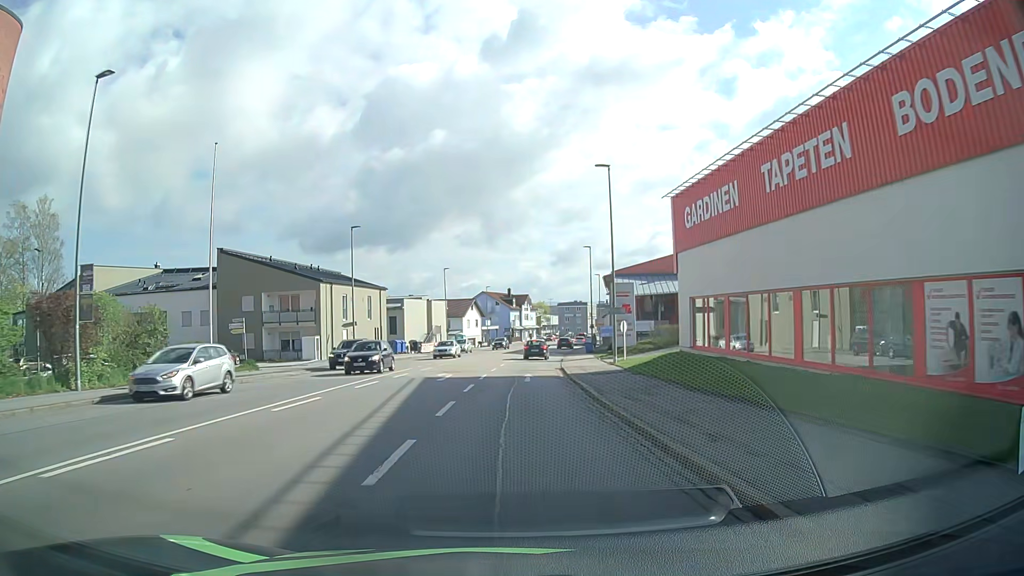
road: tertiary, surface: asphalt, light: Day
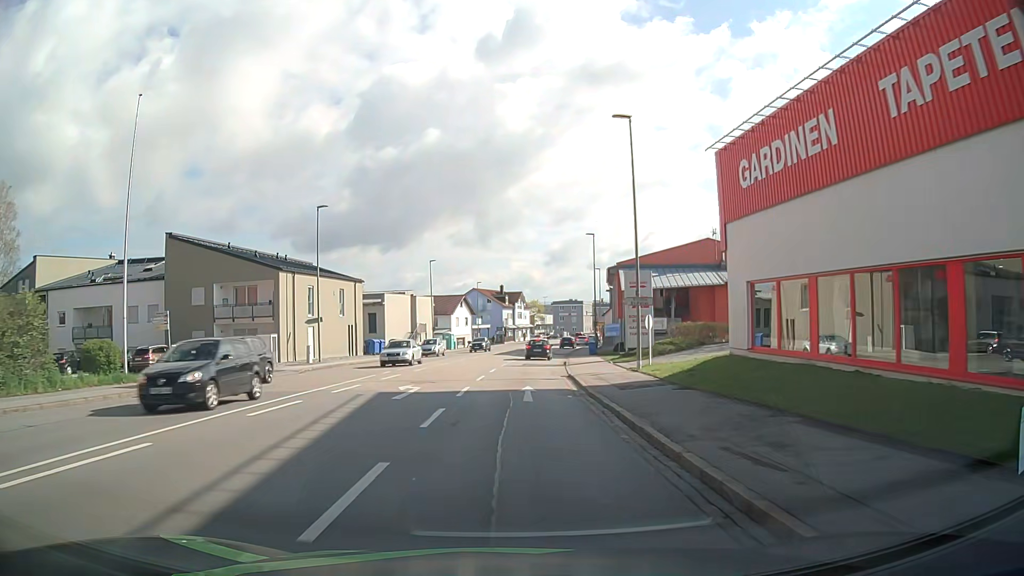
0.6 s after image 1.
(0.0, +7.9) m; 0°
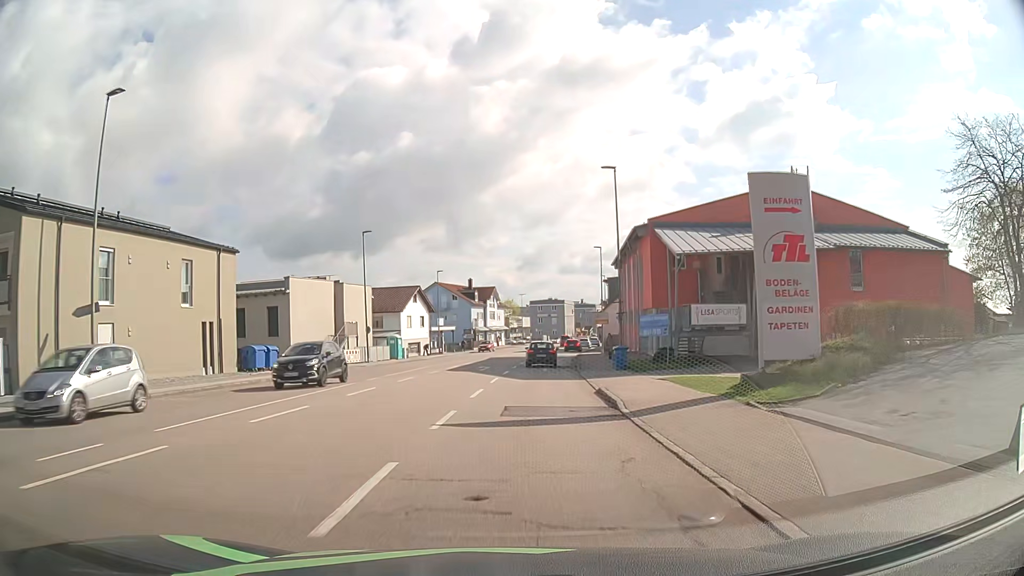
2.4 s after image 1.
(+0.4, +23.8) m; +2°
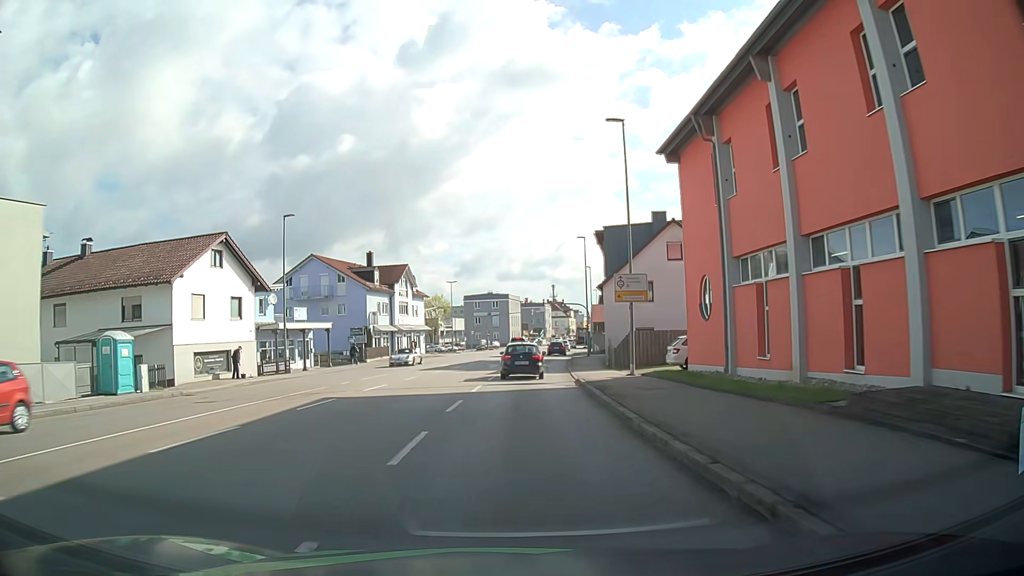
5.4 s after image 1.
(+2.1, +39.2) m; +6°
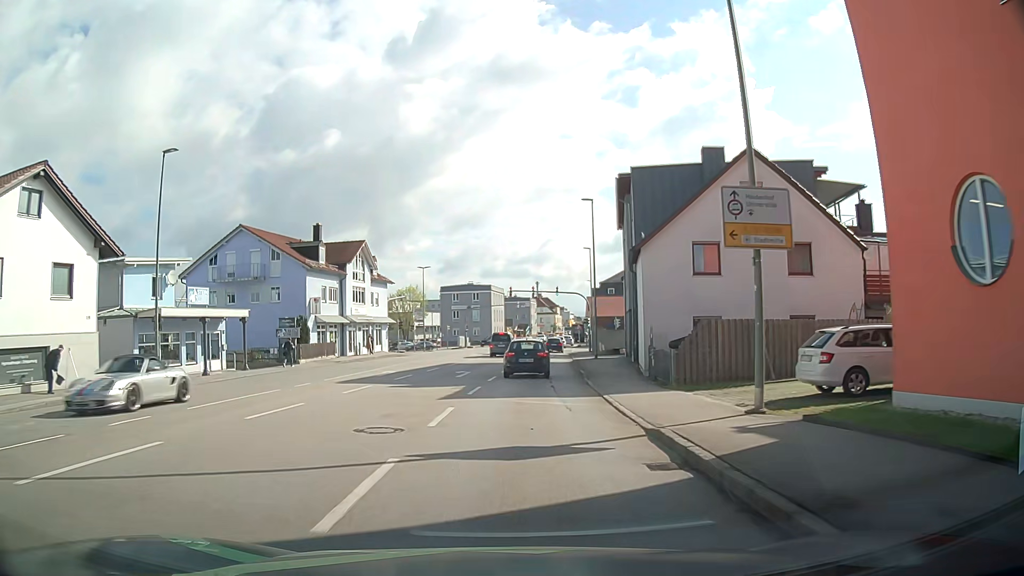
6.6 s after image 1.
(+0.1, +14.9) m; +1°
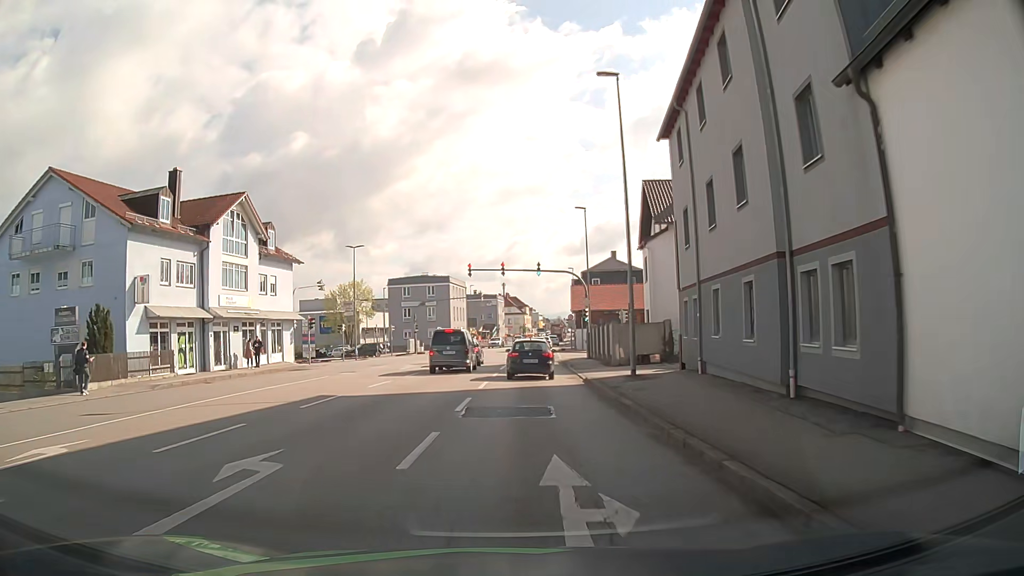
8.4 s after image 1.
(+0.6, +21.5) m; +3°
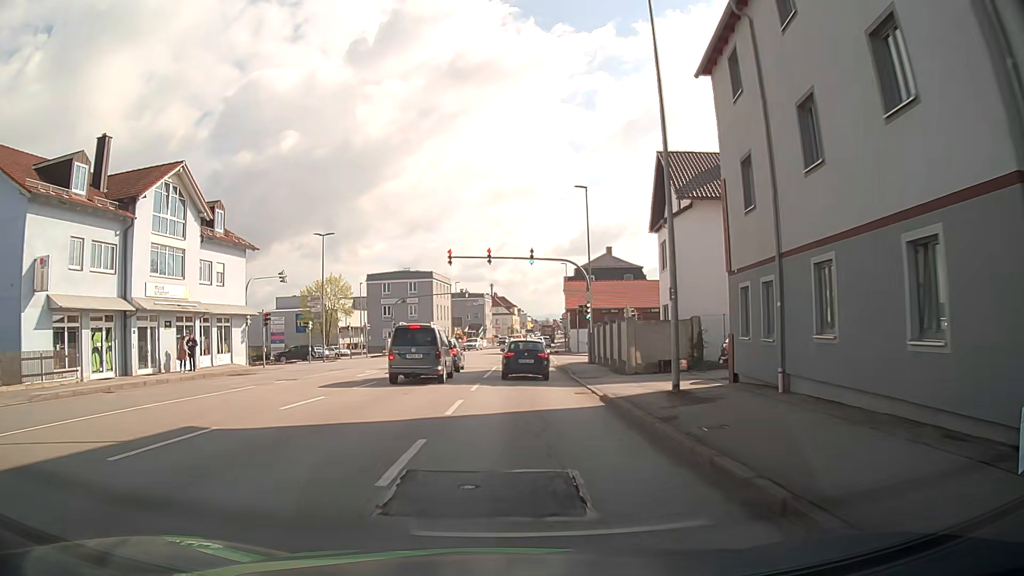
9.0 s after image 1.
(0.0, +7.0) m; 0°
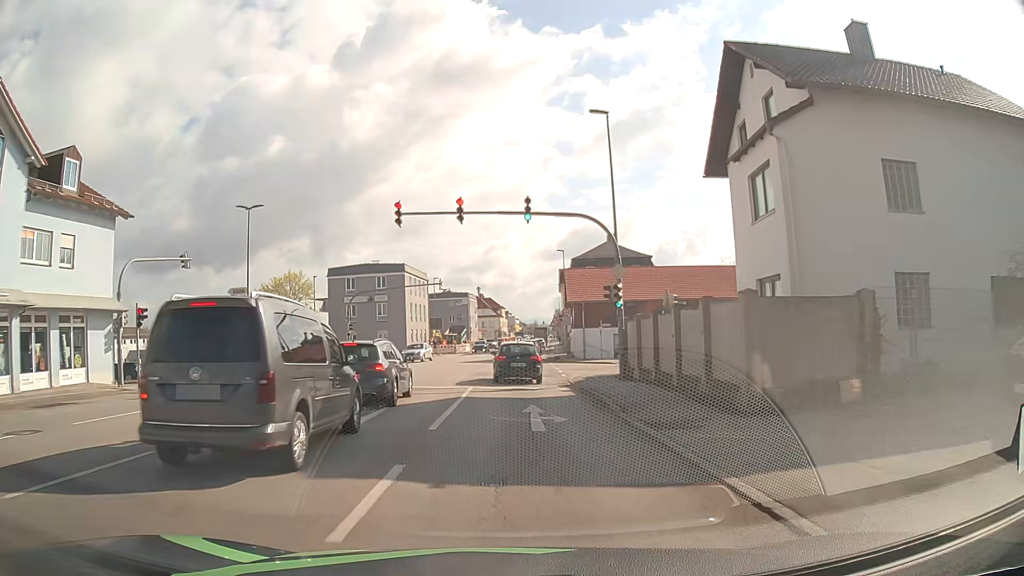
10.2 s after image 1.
(+0.3, +14.0) m; +1°
